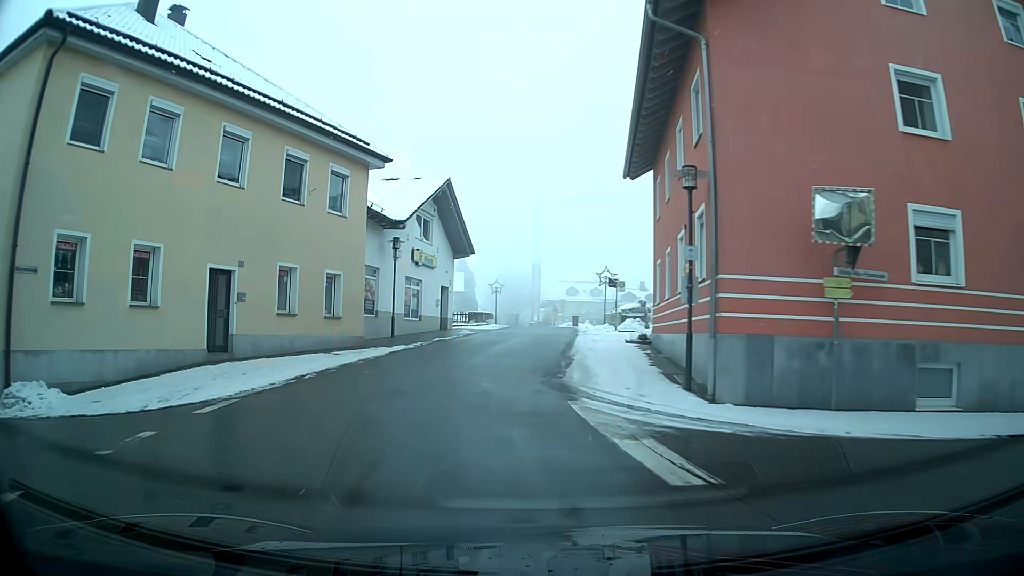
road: tertiary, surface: asphalt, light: Day
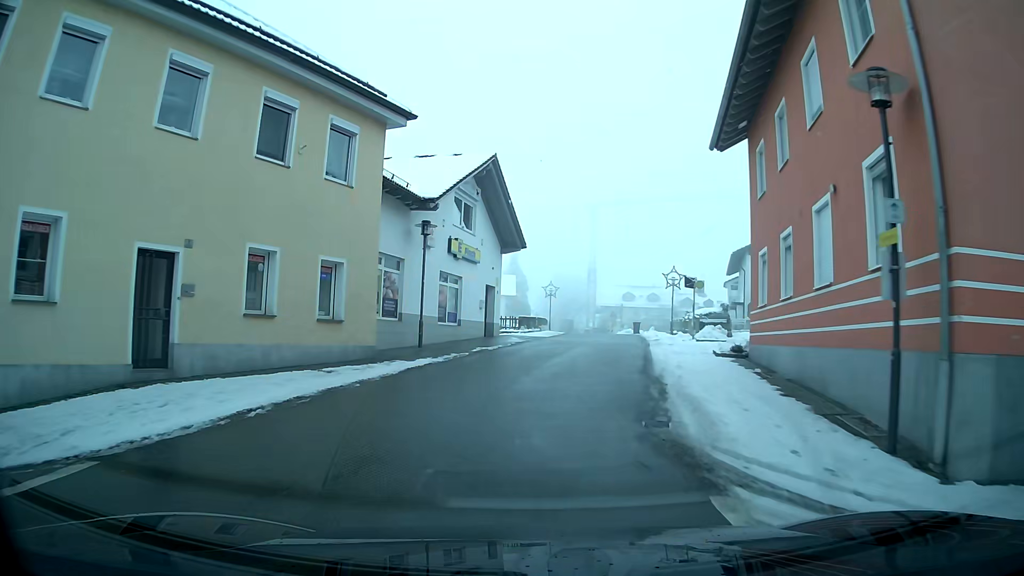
(-0.2, +5.4) m; -5°
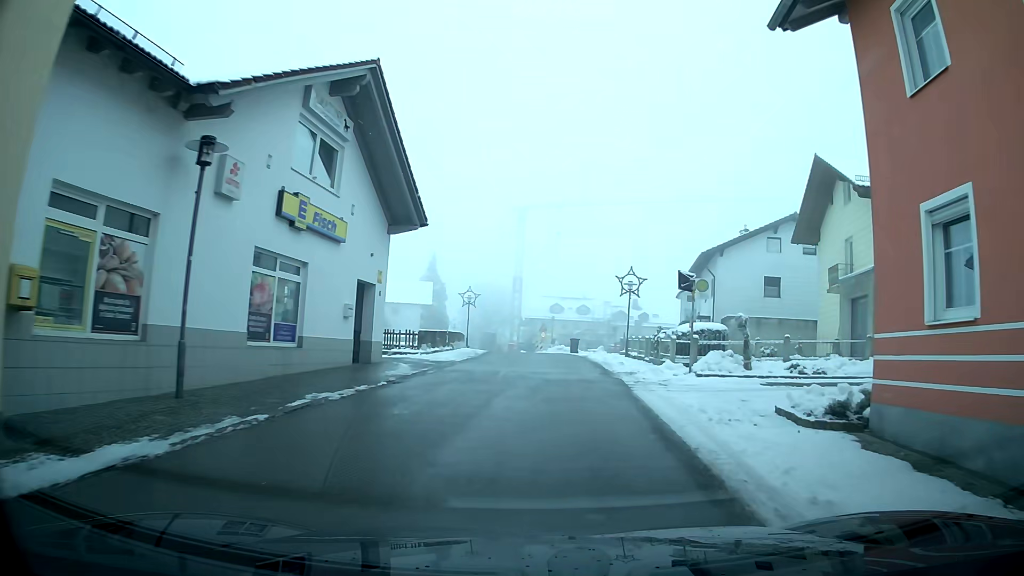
(+0.3, +10.9) m; +6°
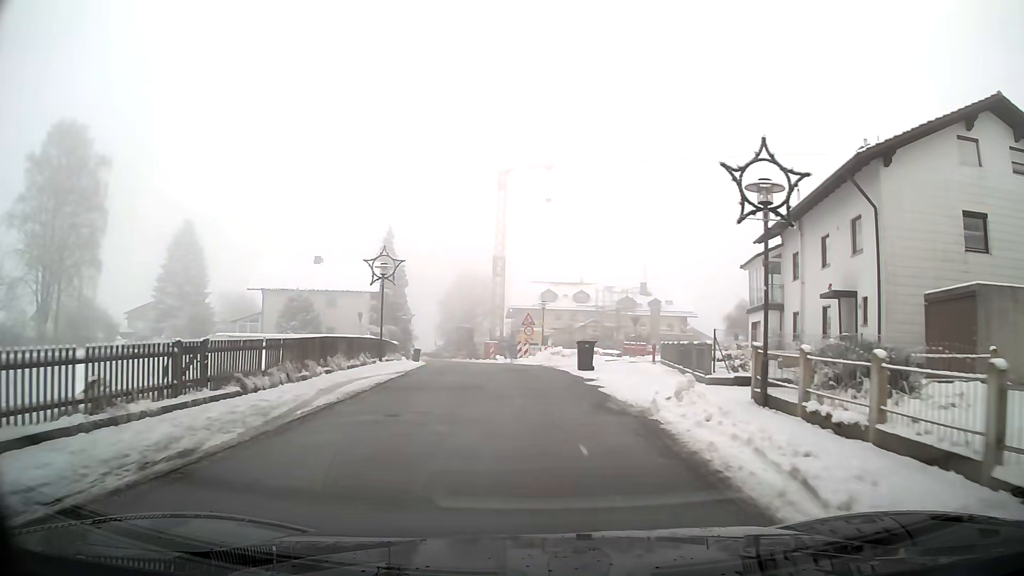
(+0.1, +22.8) m; -1°
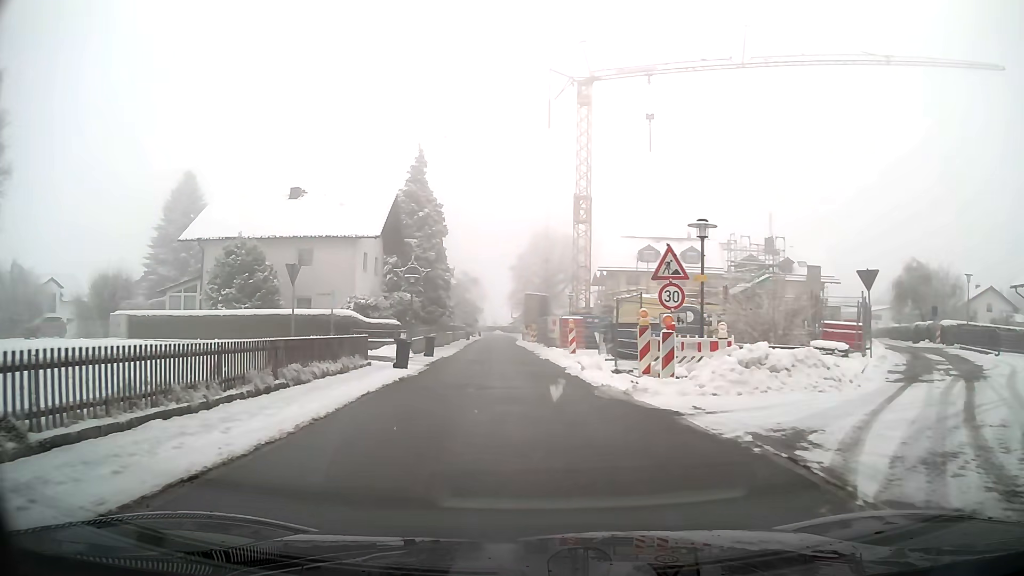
(-1.3, +25.6) m; -7°
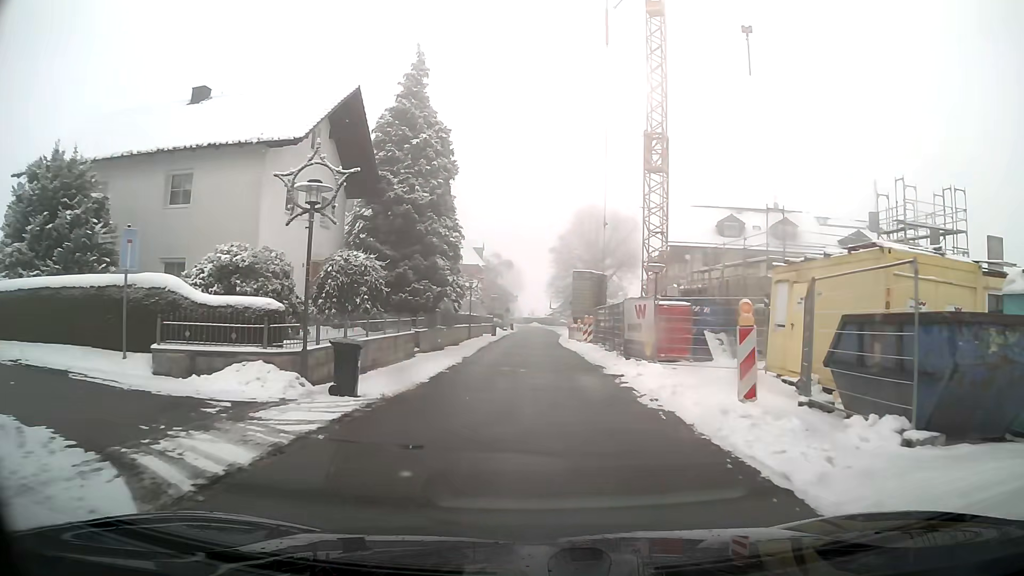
(-0.6, +18.9) m; -2°
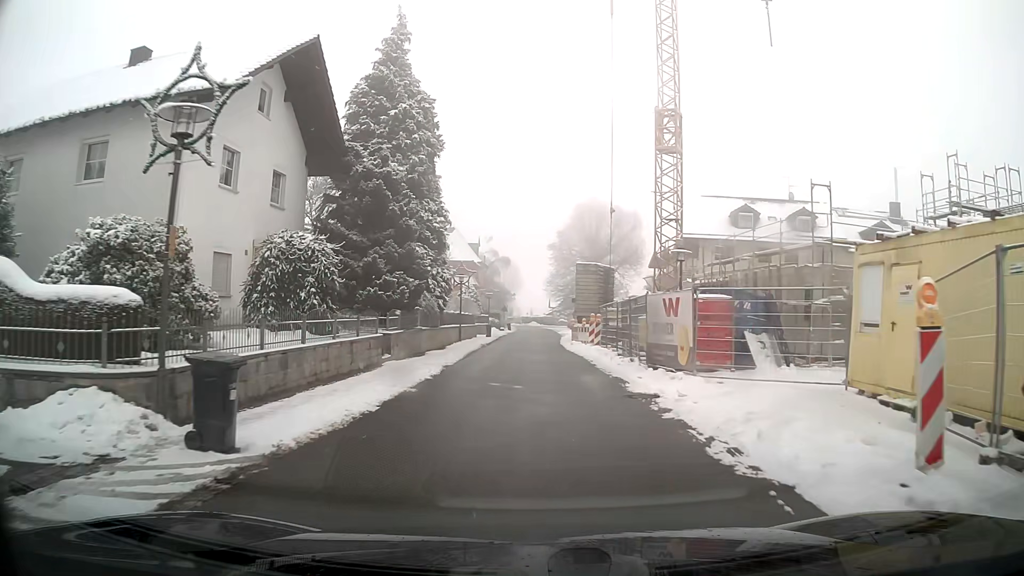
(0.0, +4.8) m; 0°
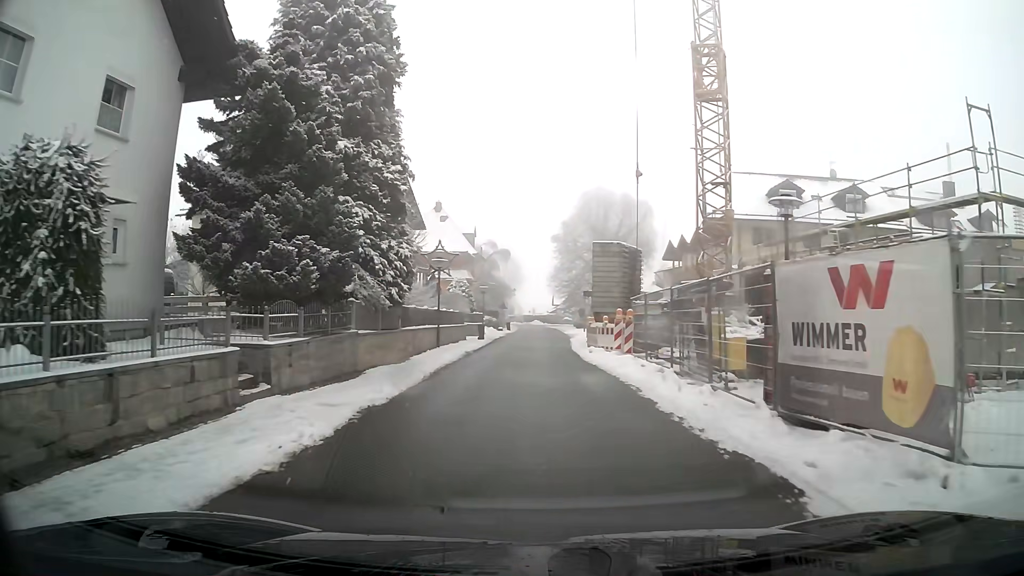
(0.0, +9.4) m; 0°
(0, +10) (0, +20) (0, +30) (+1, +40) (+1, +50) (+2, +60) (+2, +70) (+2, +80) (+2, +90) (+2, +100) m
